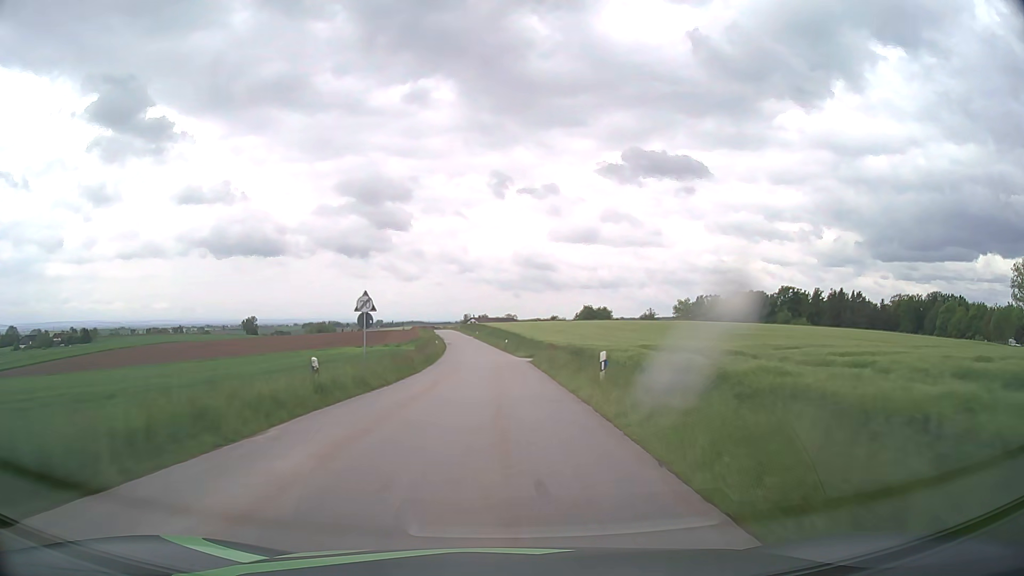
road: tertiary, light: Day
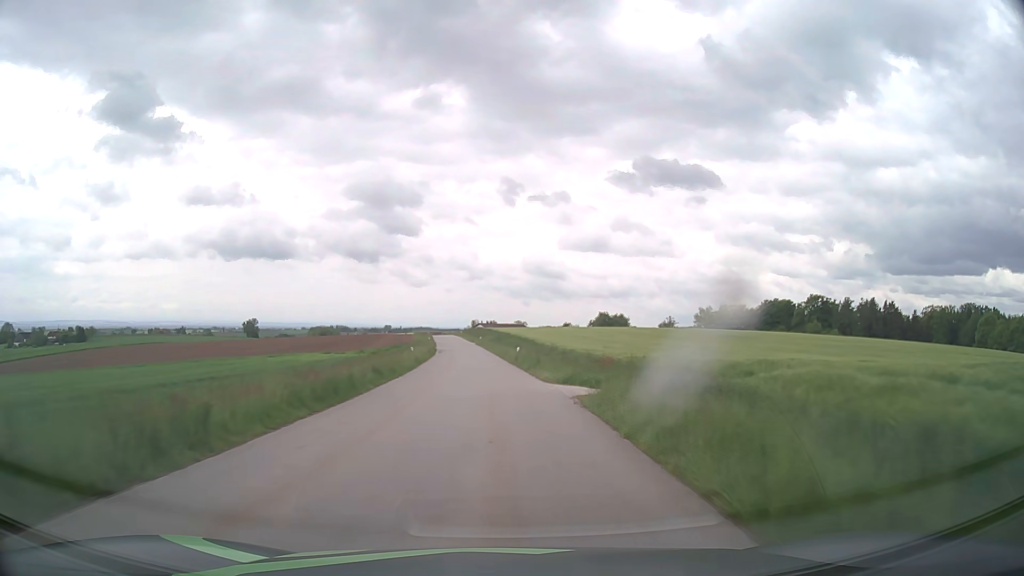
(-0.1, +22.6) m; -1°
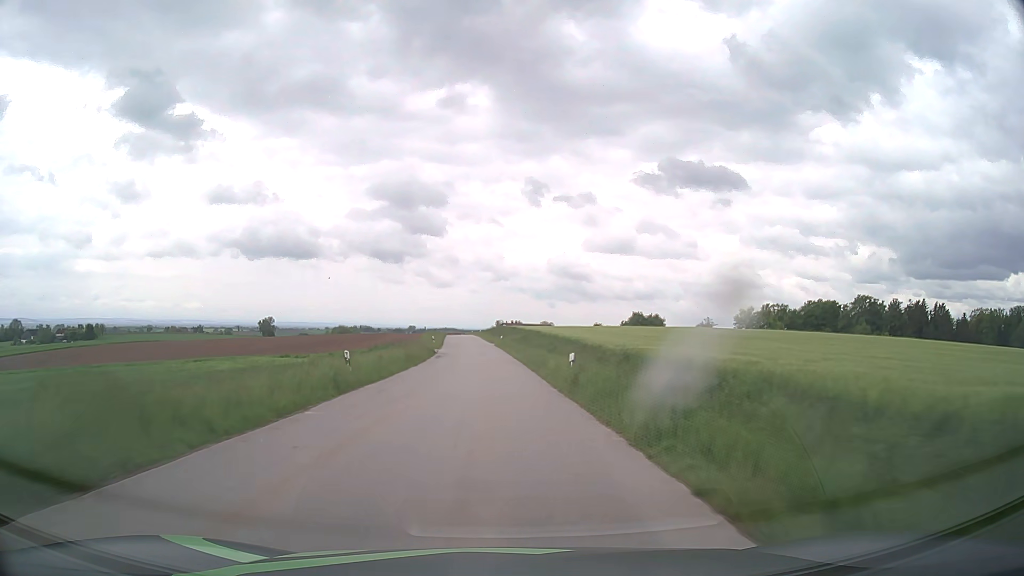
(-0.3, +23.2) m; -2°
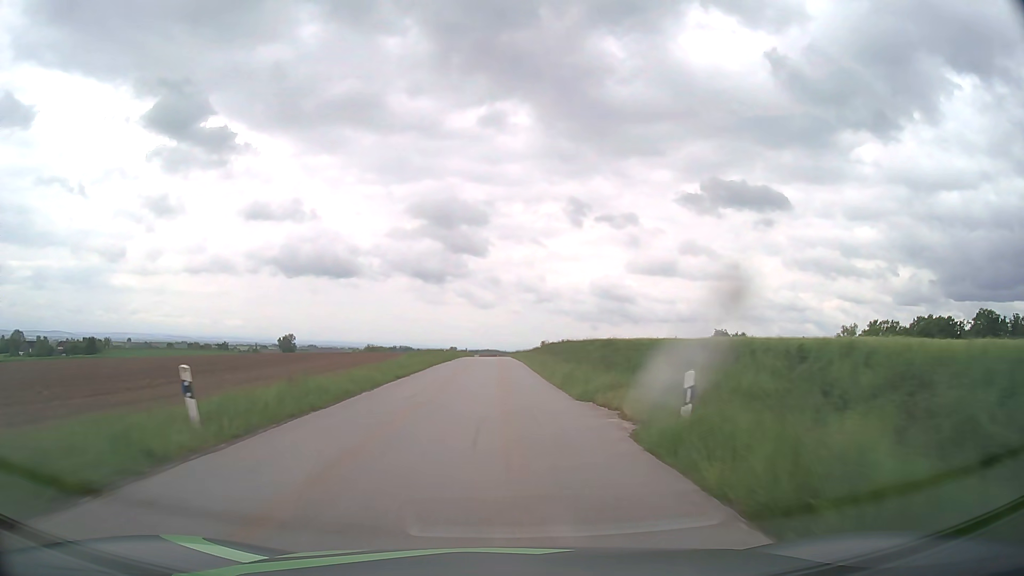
(-2.6, +60.6) m; -4°
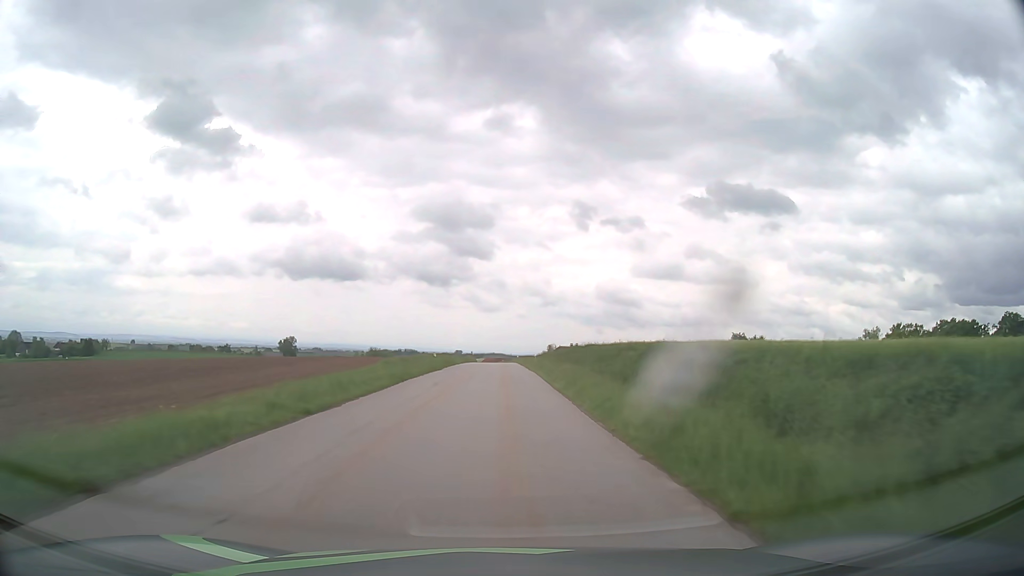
(0.0, +12.4) m; 0°
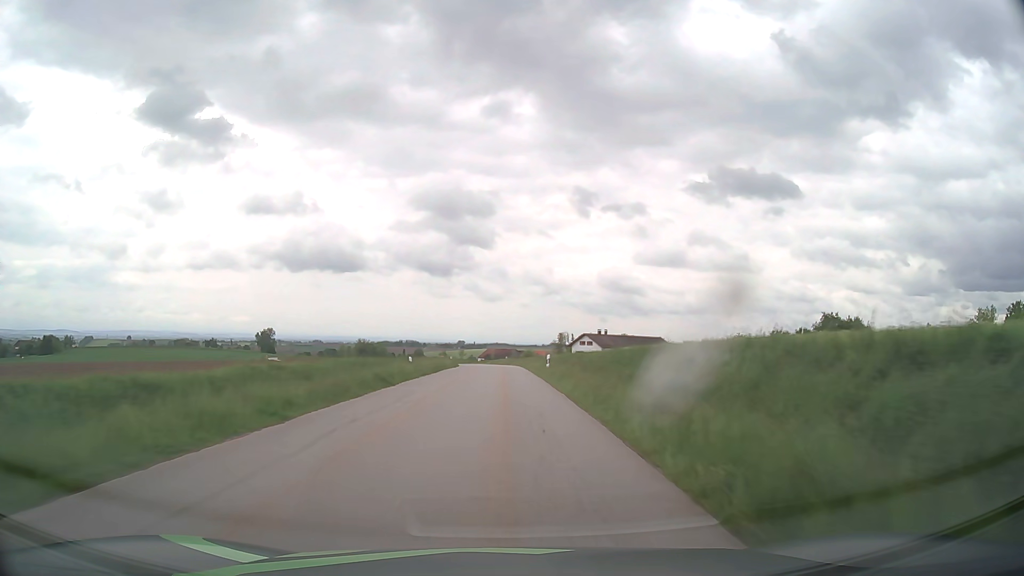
(-0.1, +63.0) m; 0°
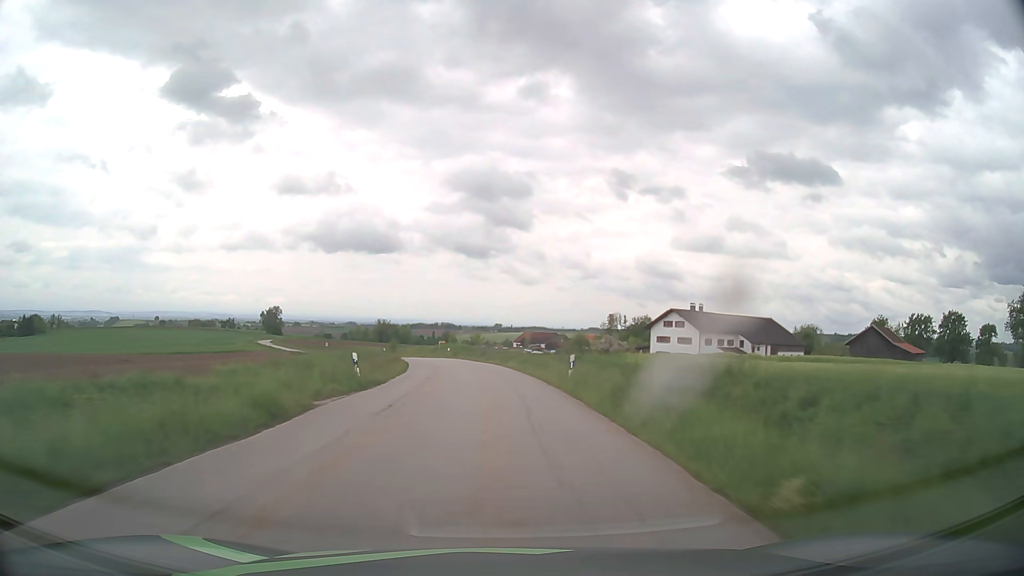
(-0.5, +62.8) m; -3°
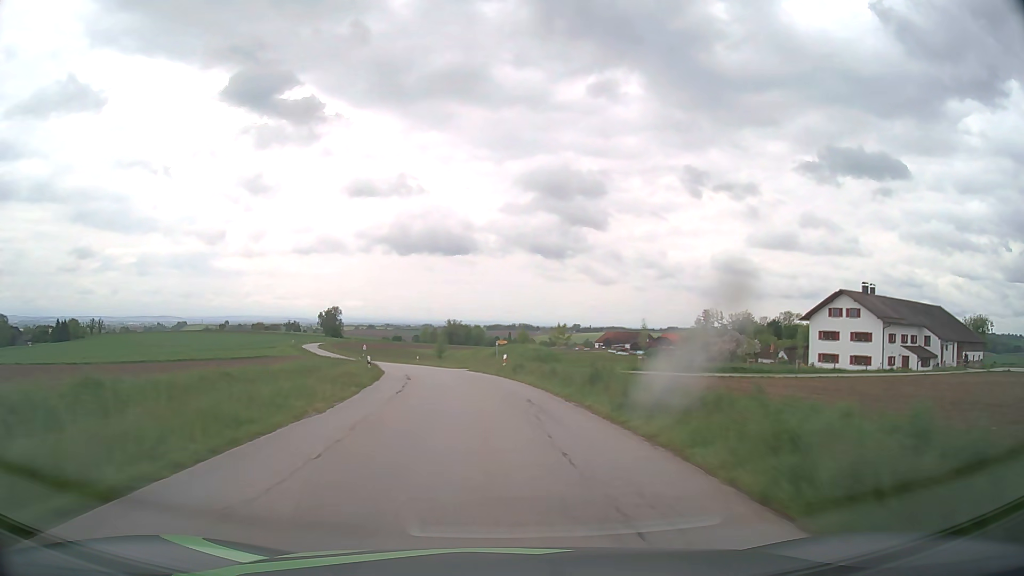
(-1.9, +37.2) m; -6°
(0, +10) (-1, +20) (-2, +30) (-3, +40) (-5, +50) (-8, +59) (-10, +69) (-13, +79) (-16, +88) (-19, +98) m
